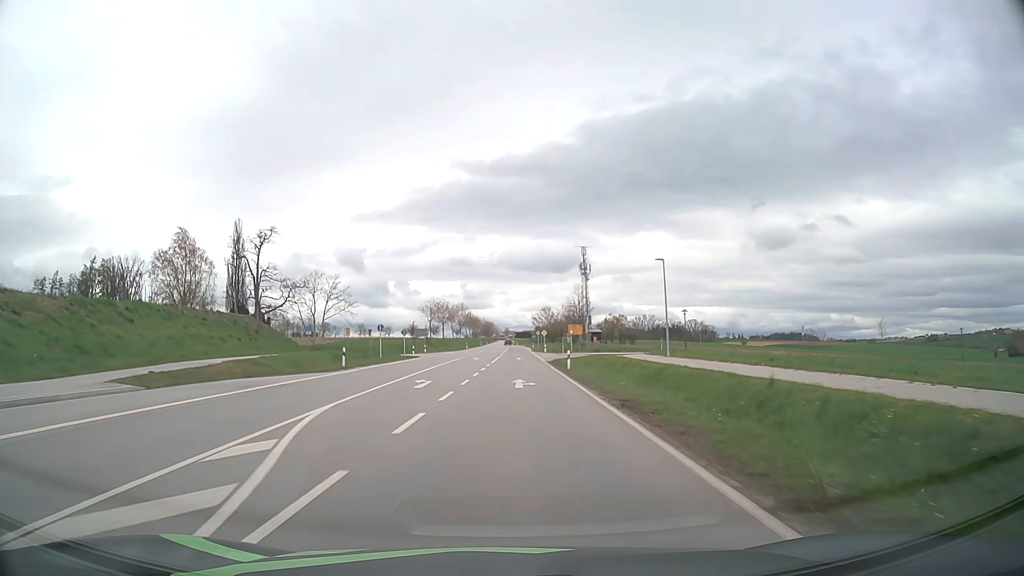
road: secondary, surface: asphalt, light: Day
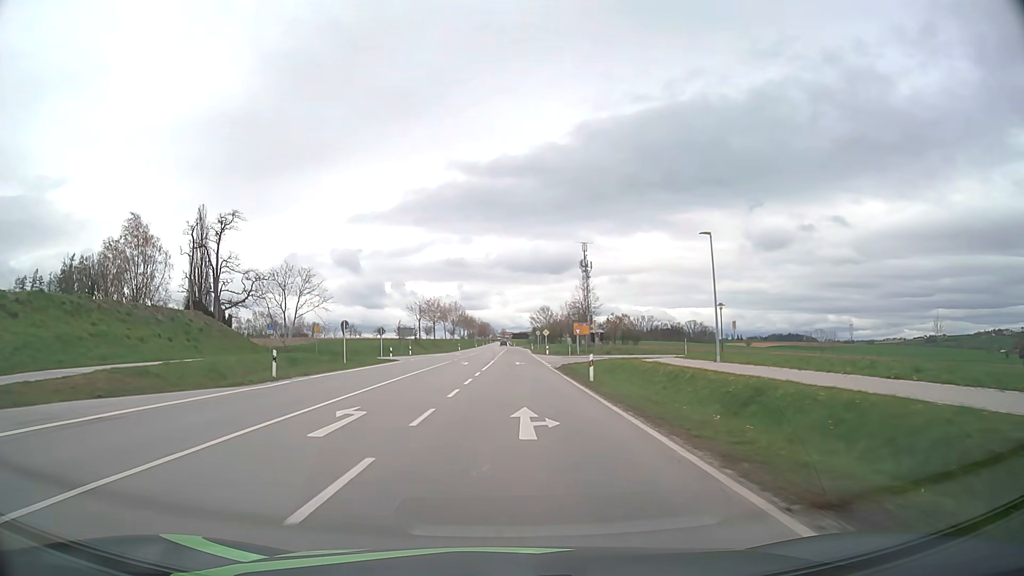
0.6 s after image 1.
(0.0, +11.1) m; 0°
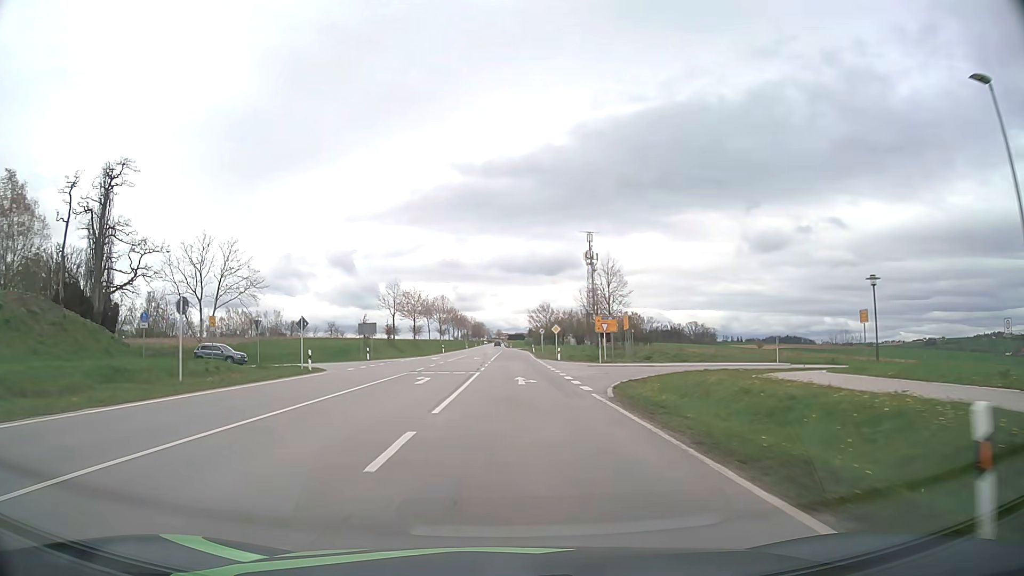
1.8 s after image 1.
(+0.1, +22.2) m; 0°
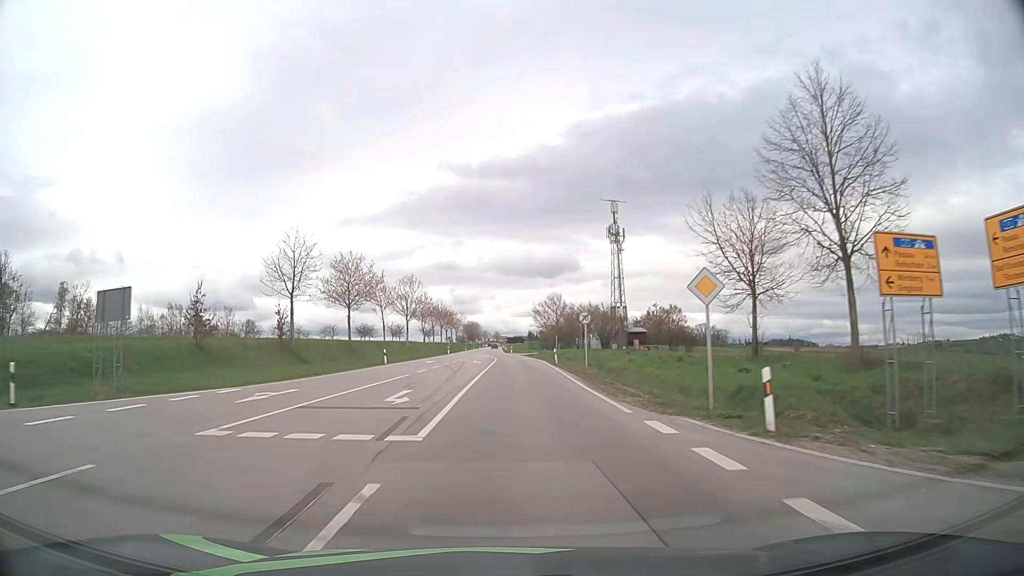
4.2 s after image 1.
(0.0, +43.8) m; 0°
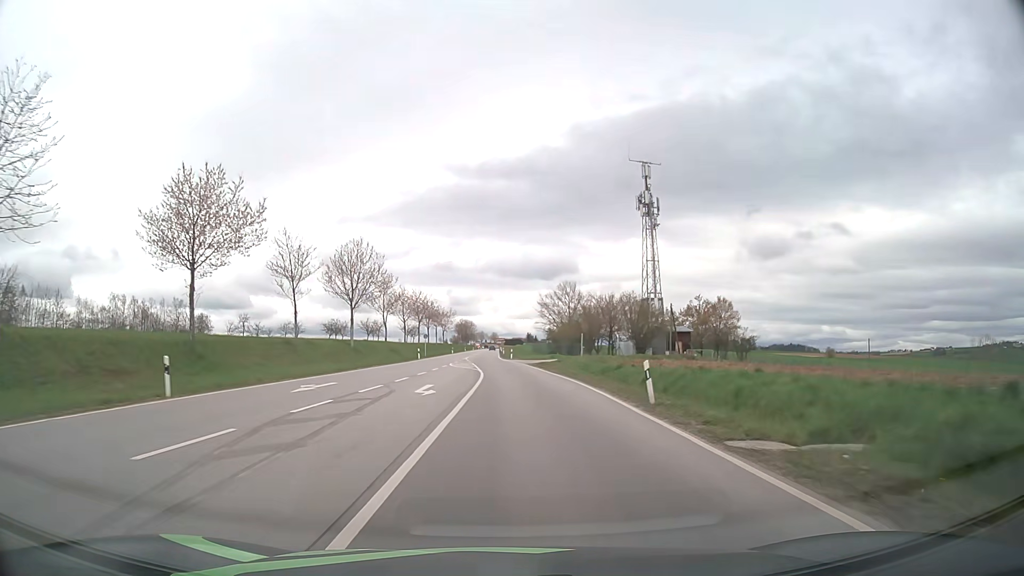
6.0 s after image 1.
(0.0, +32.7) m; 0°
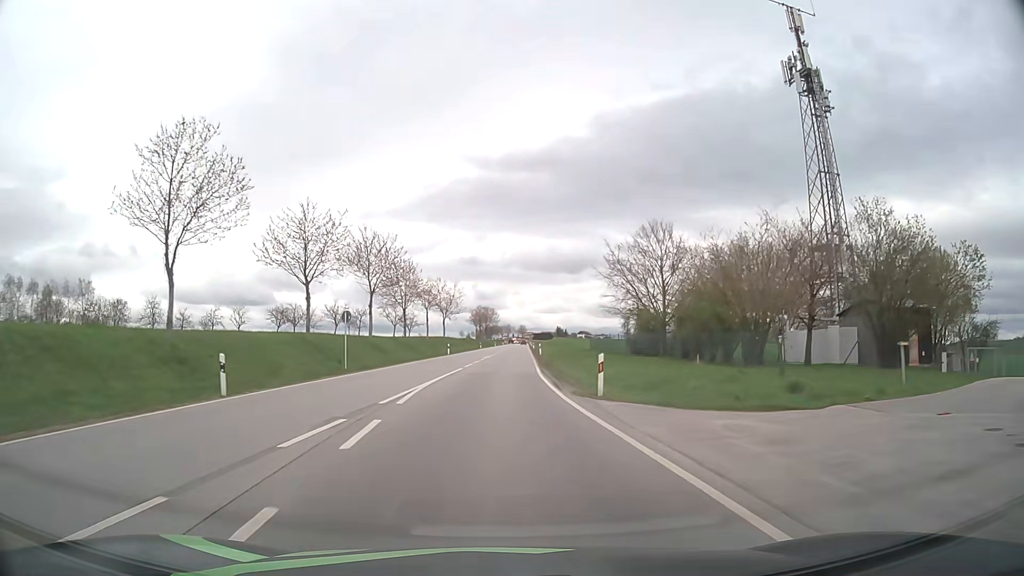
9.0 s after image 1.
(-0.8, +52.7) m; -2°
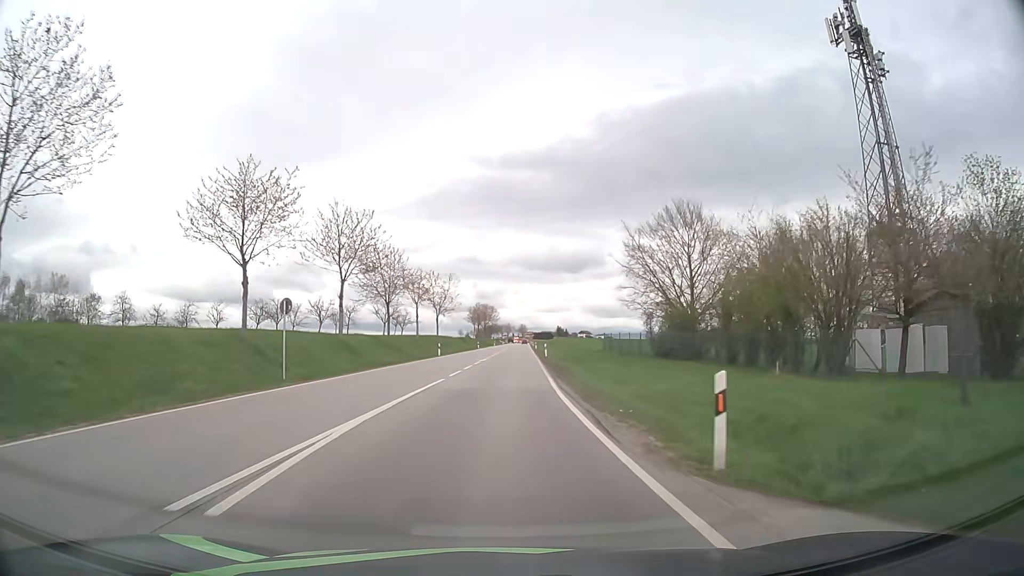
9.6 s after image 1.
(0.0, +9.2) m; 0°
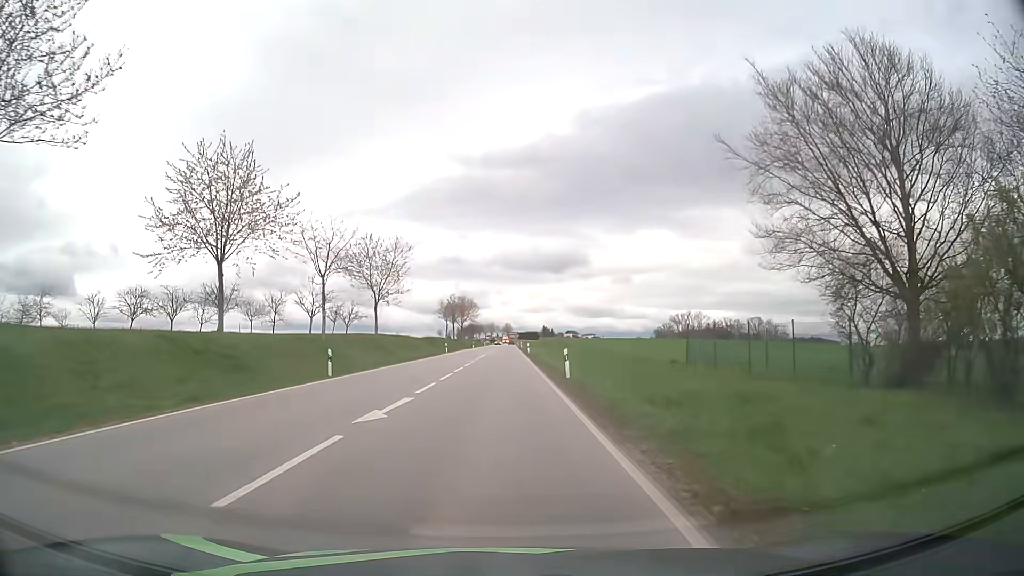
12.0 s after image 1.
(+0.4, +31.3) m; +1°
(0, +10) (0, +20) (0, +30) (0, +40) (+1, +50) (+1, +60) (0, +70) (0, +80) (0, +90) (0, +100) m
